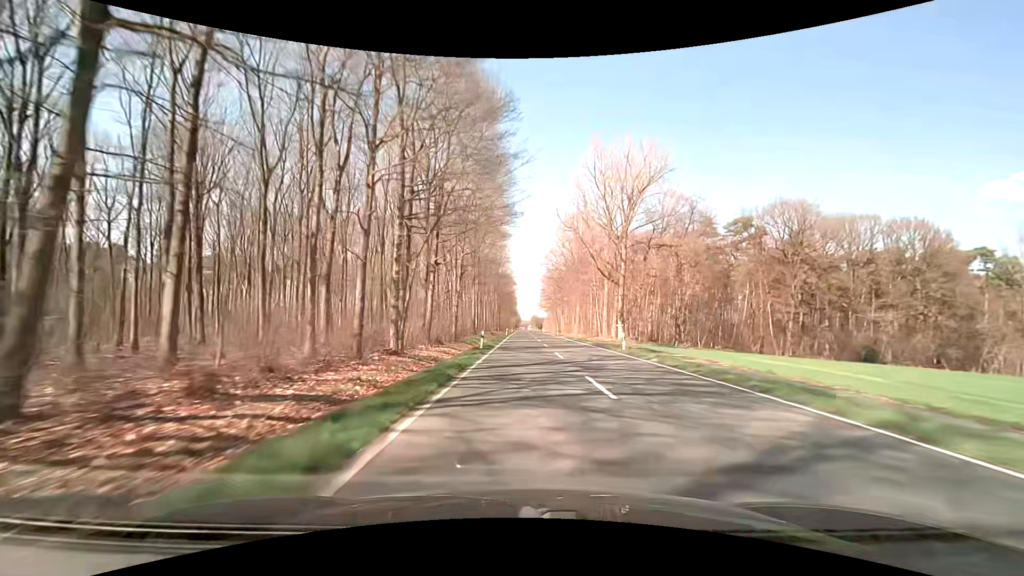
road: secondary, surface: asphalt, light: Day
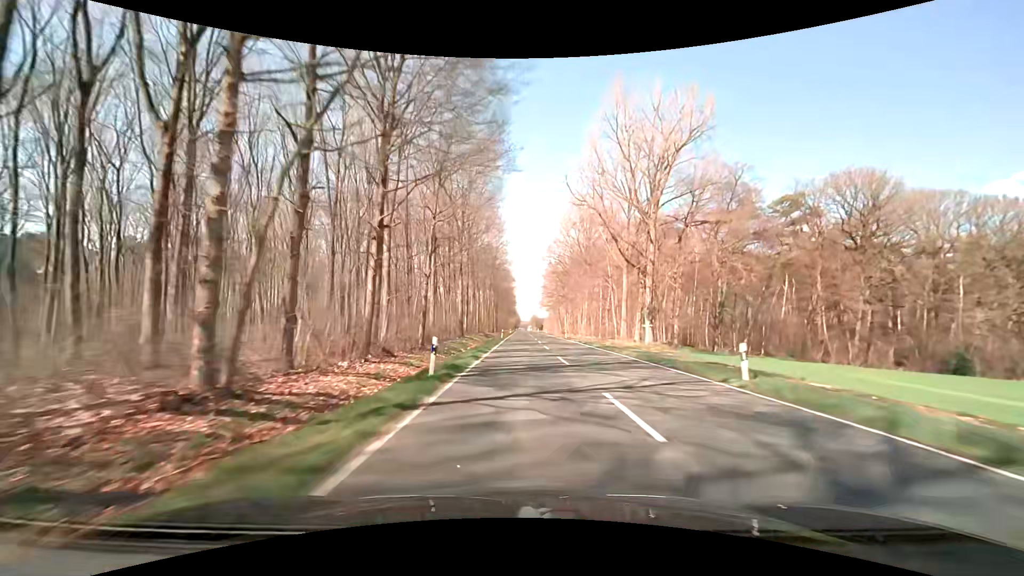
(0.0, +15.8) m; 0°
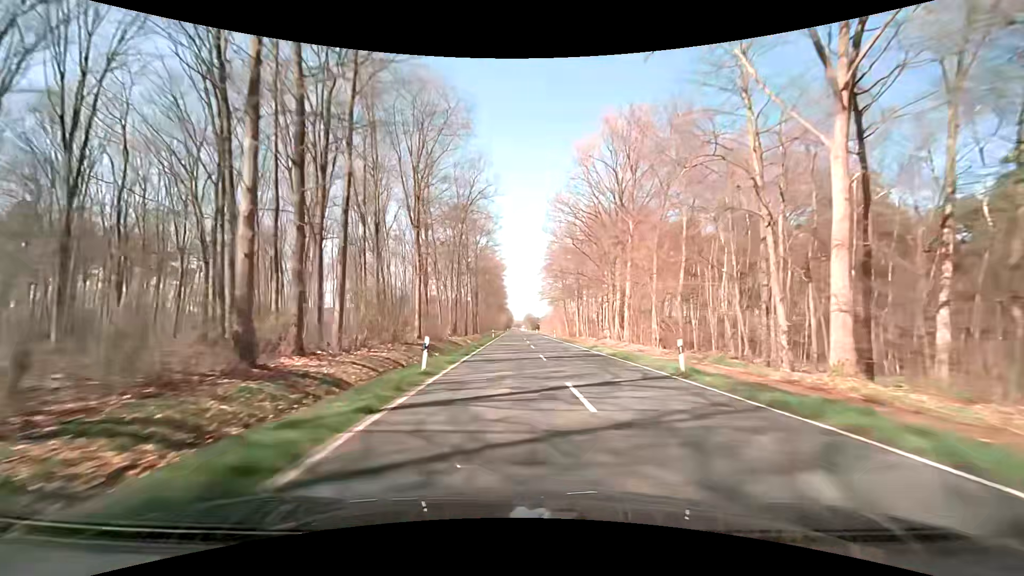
(+0.1, +47.5) m; +1°
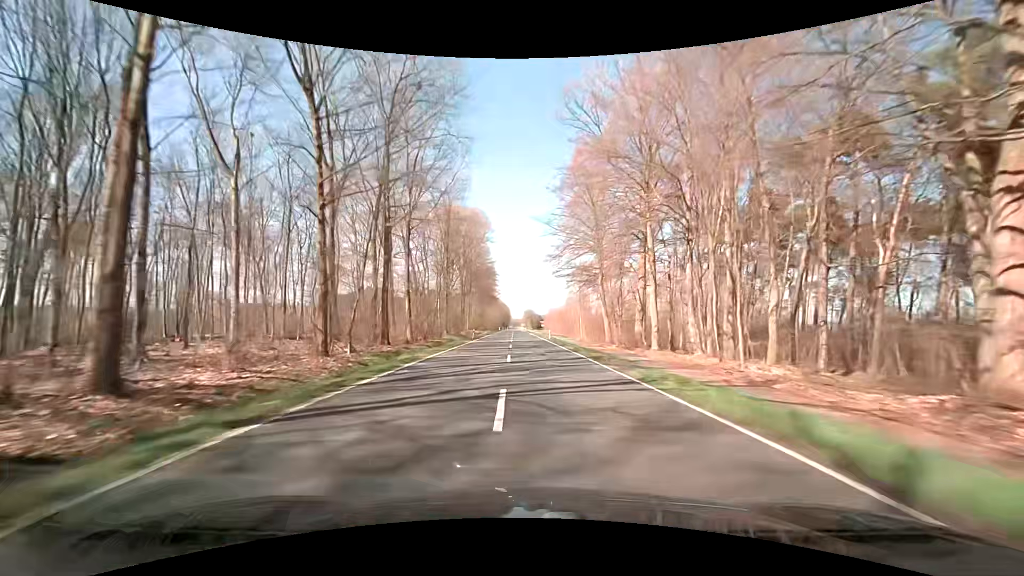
(+0.6, +63.5) m; +1°
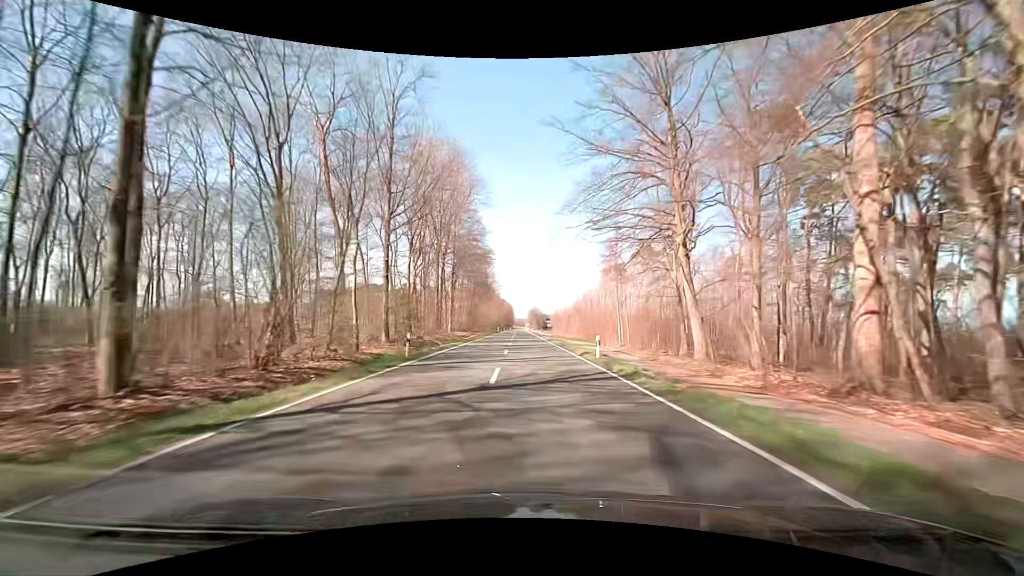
(-0.5, +31.8) m; -1°
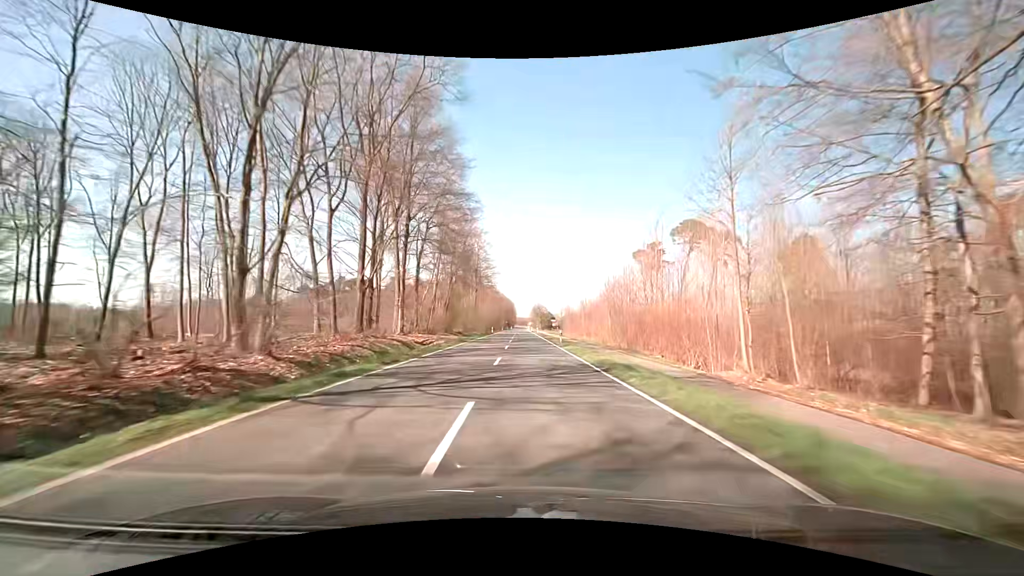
(0.0, +31.9) m; 0°
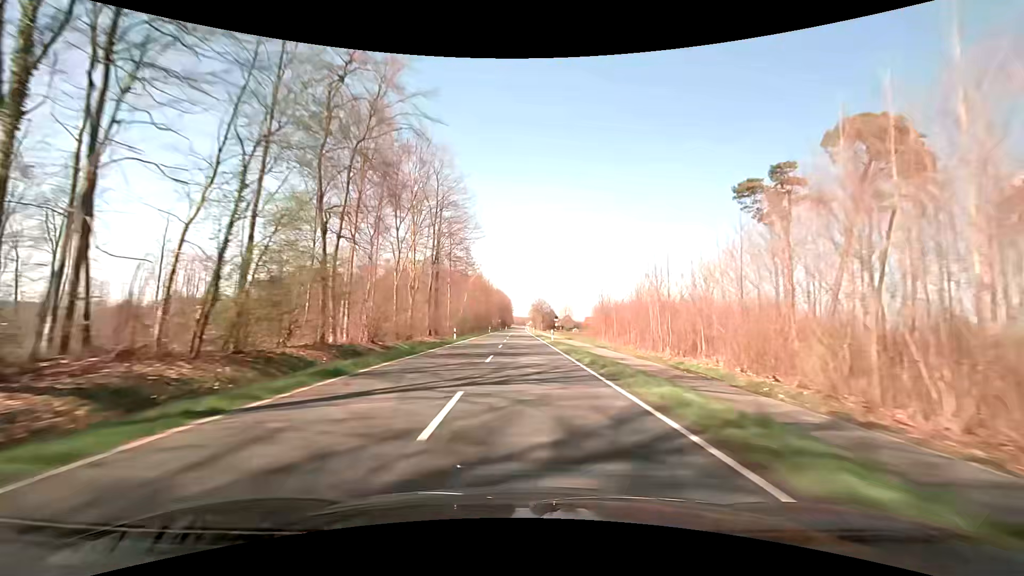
(-0.1, +47.8) m; 0°
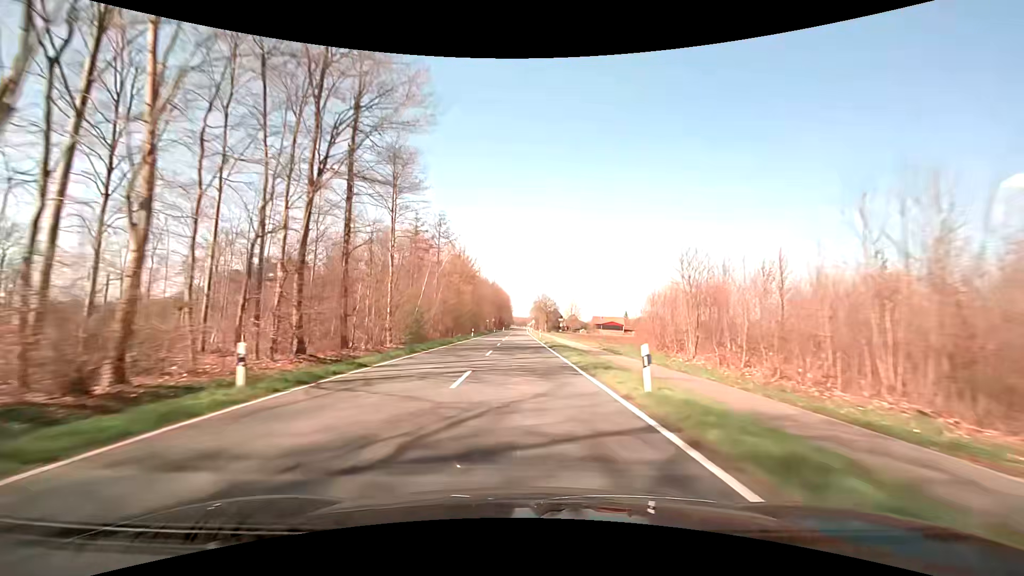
(+0.1, +31.9) m; 0°
(0, +10) (0, +20) (0, +30) (0, +40) (0, +50) (0, +60) (0, +70) (0, +80) (0, +90) (0, +100) m
